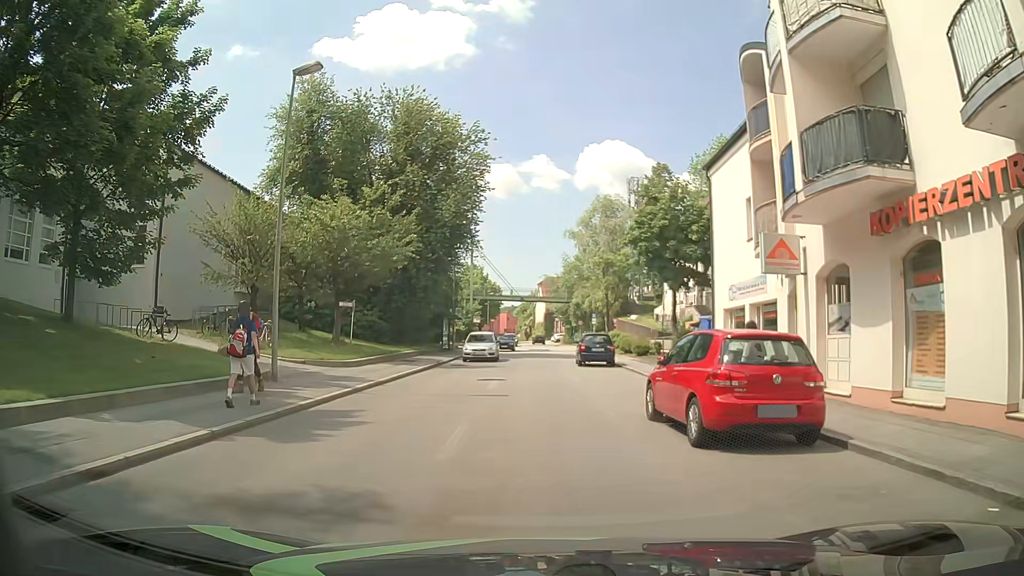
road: tertiary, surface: asphalt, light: Day
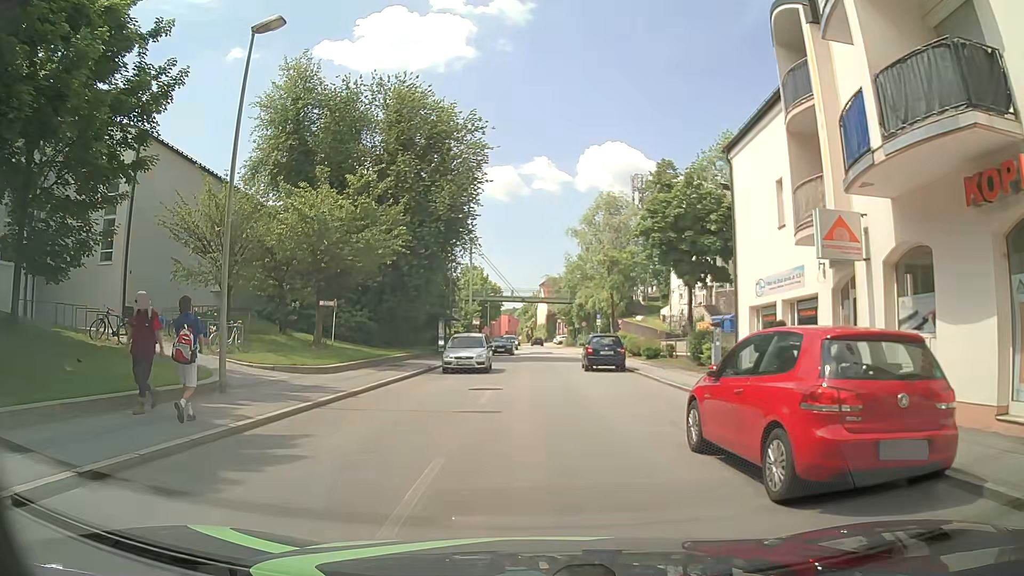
(0.0, +3.0) m; +2°
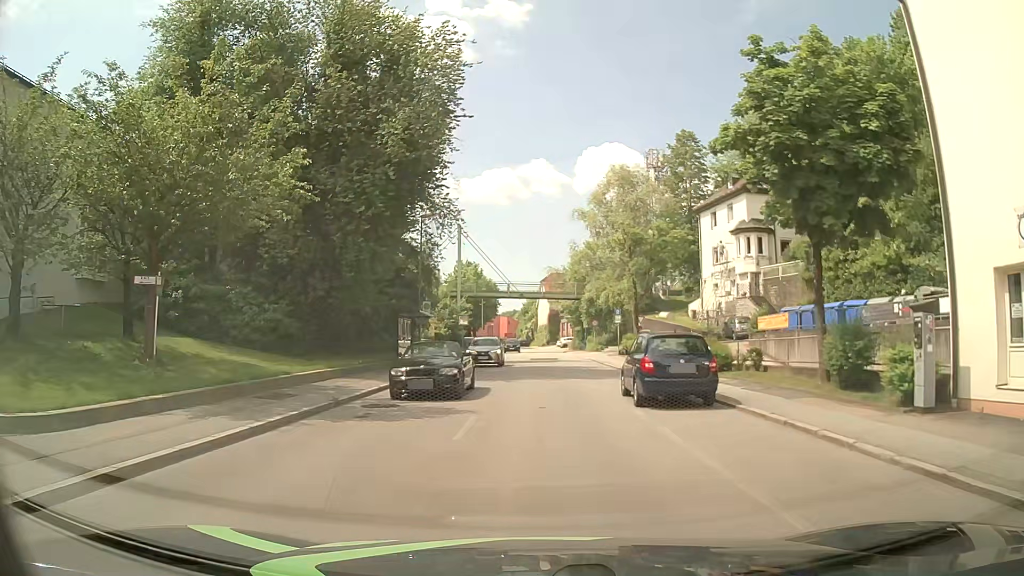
(-0.2, +13.3) m; -1°
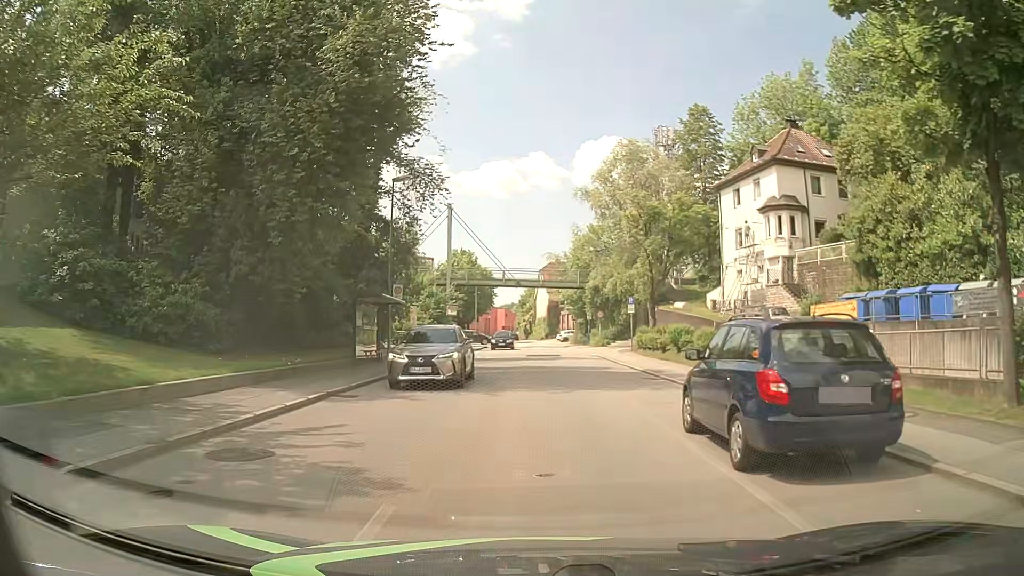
(+0.1, +7.1) m; +1°
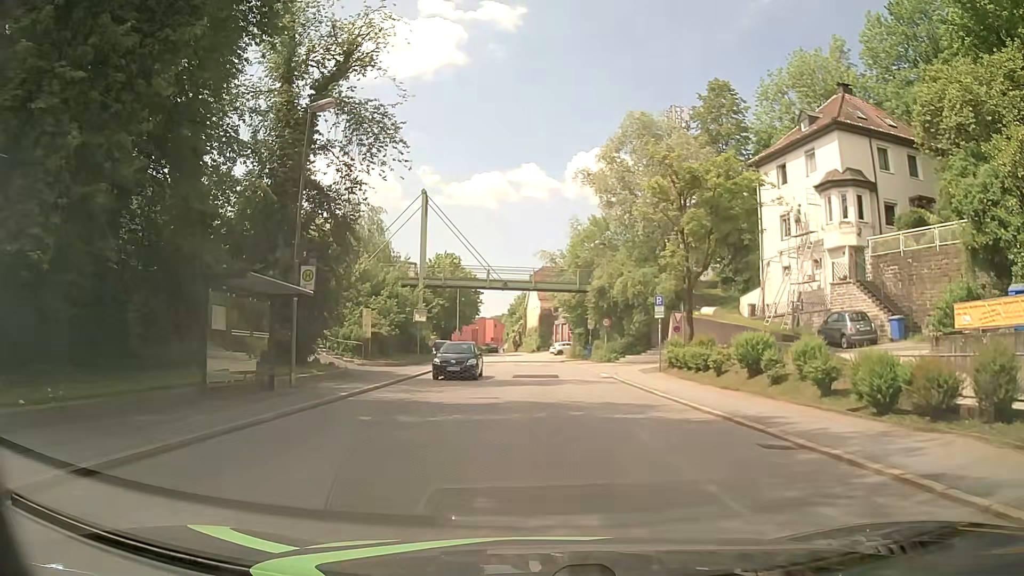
(-0.1, +11.0) m; 0°
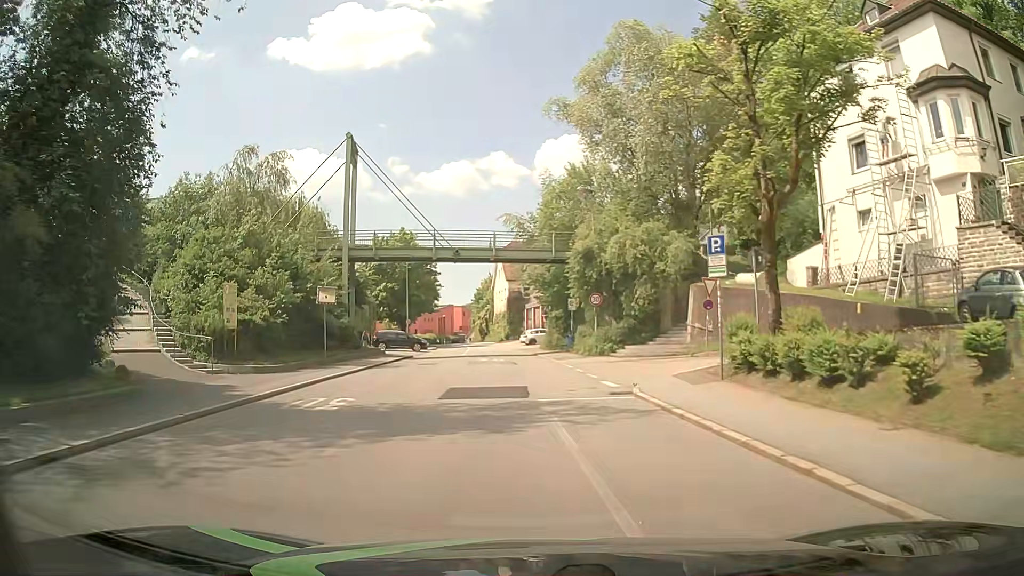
(+0.5, +13.3) m; +2°
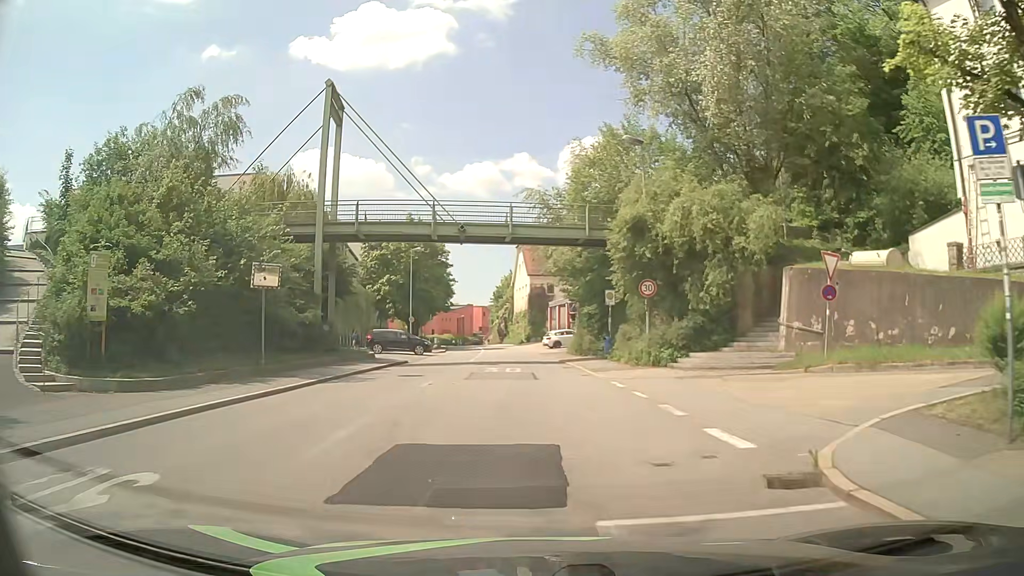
(-0.1, +9.0) m; -2°
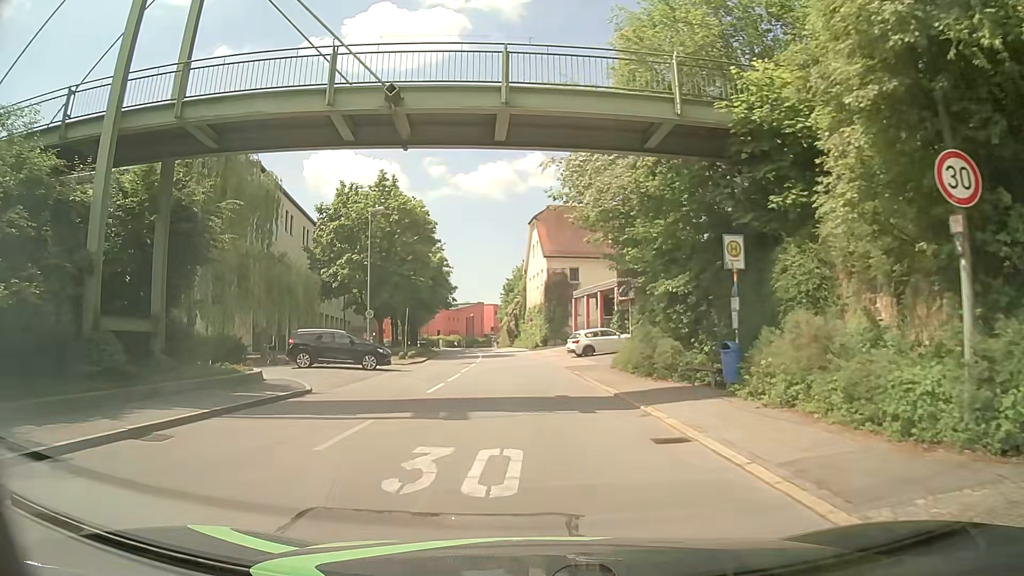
(-0.2, +17.6) m; -1°
(0, +10) (0, +20) (-1, +30) (-2, +40) (-3, +50) (-4, +60) (-5, +70) (-6, +80) (-8, +90) (-9, +100) m
